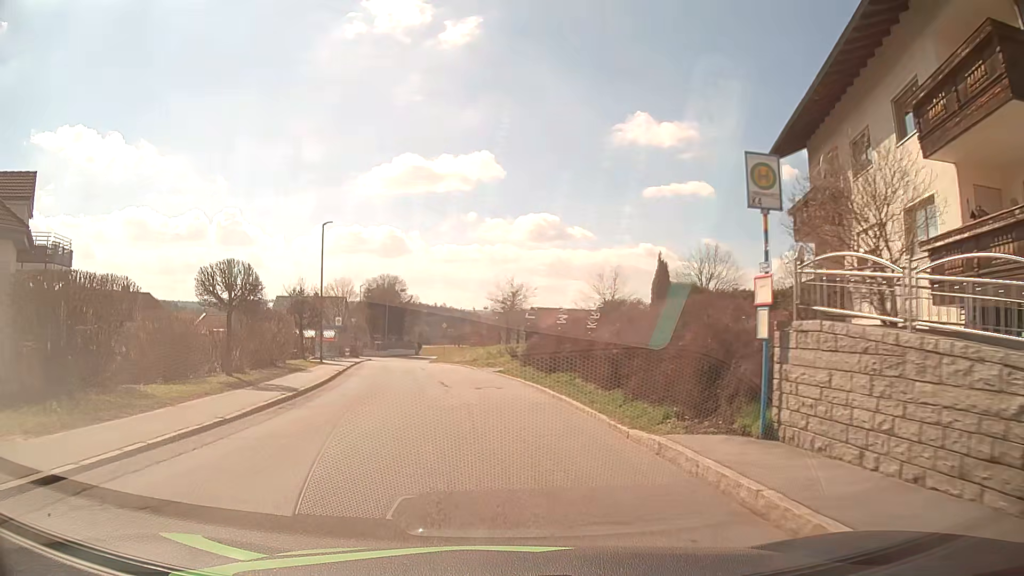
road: tertiary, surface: asphalt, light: Day
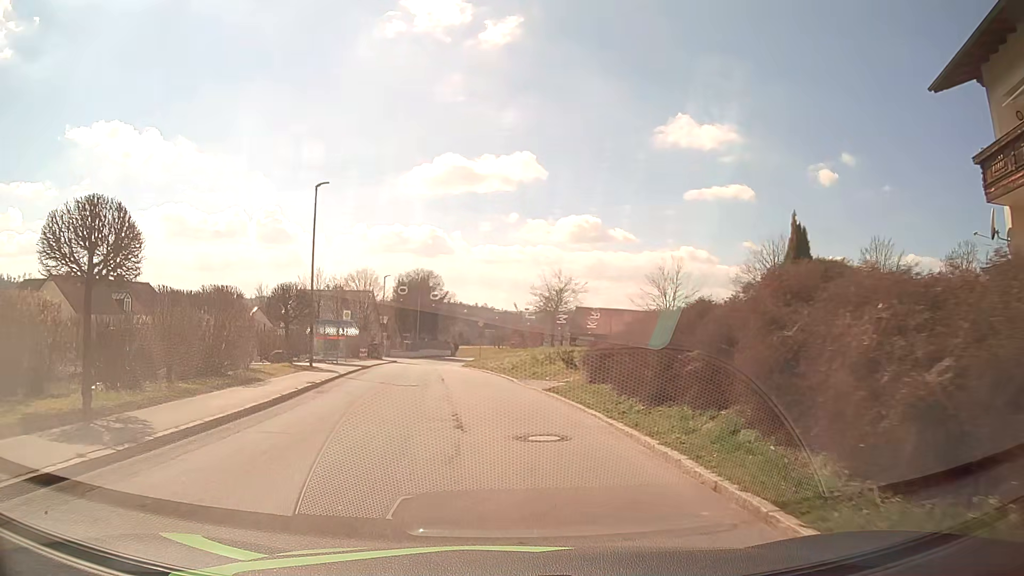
(-0.3, +9.7) m; -3°
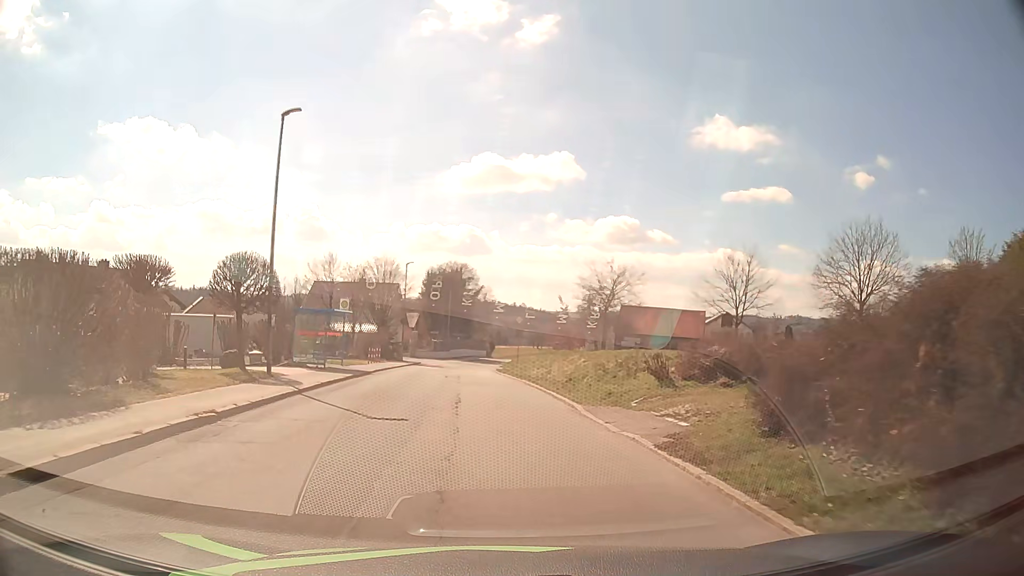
(-0.3, +9.6) m; -2°
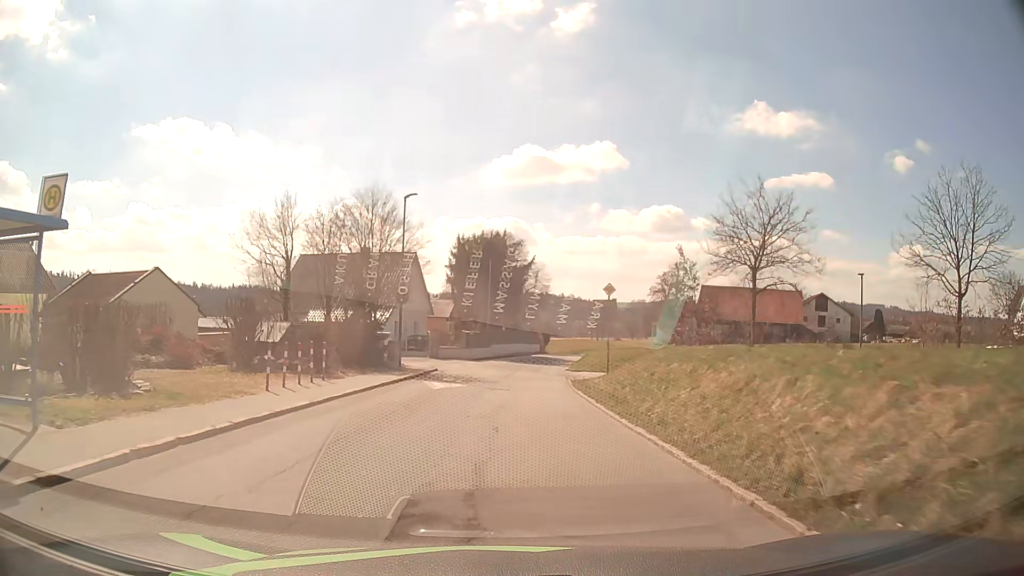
(-1.6, +24.0) m; -5°
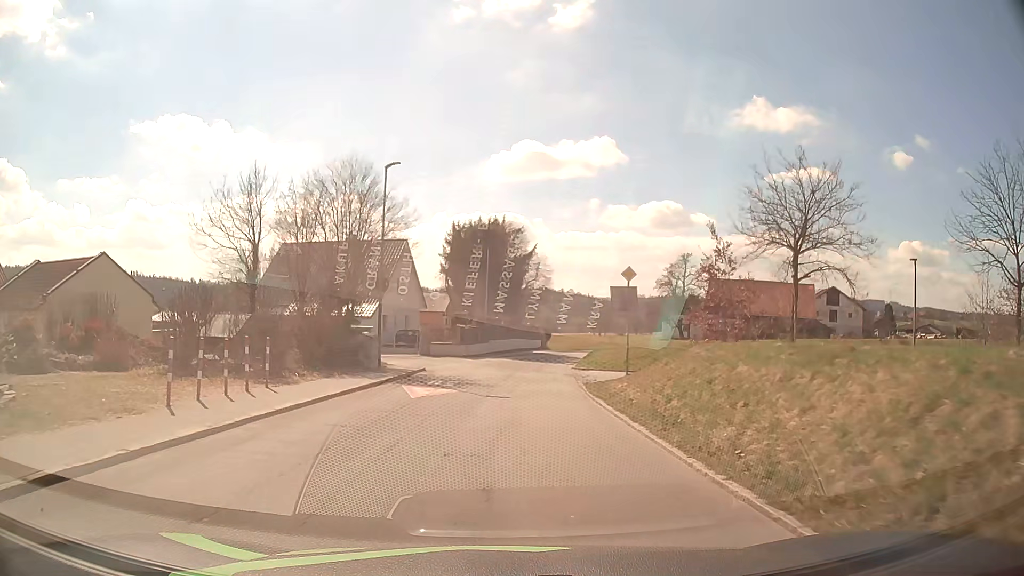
(0.0, +4.9) m; 0°
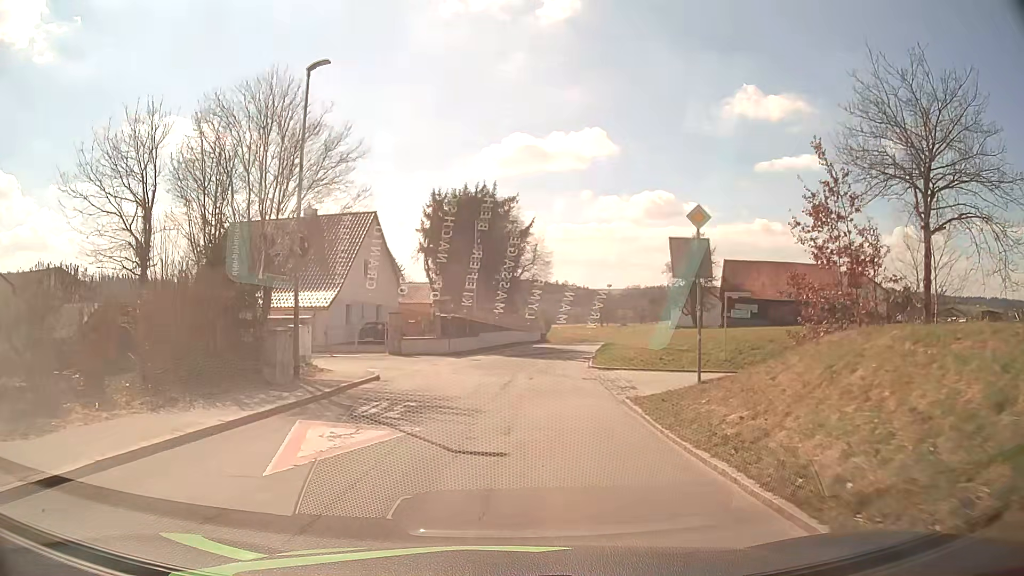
(0.0, +9.9) m; 0°
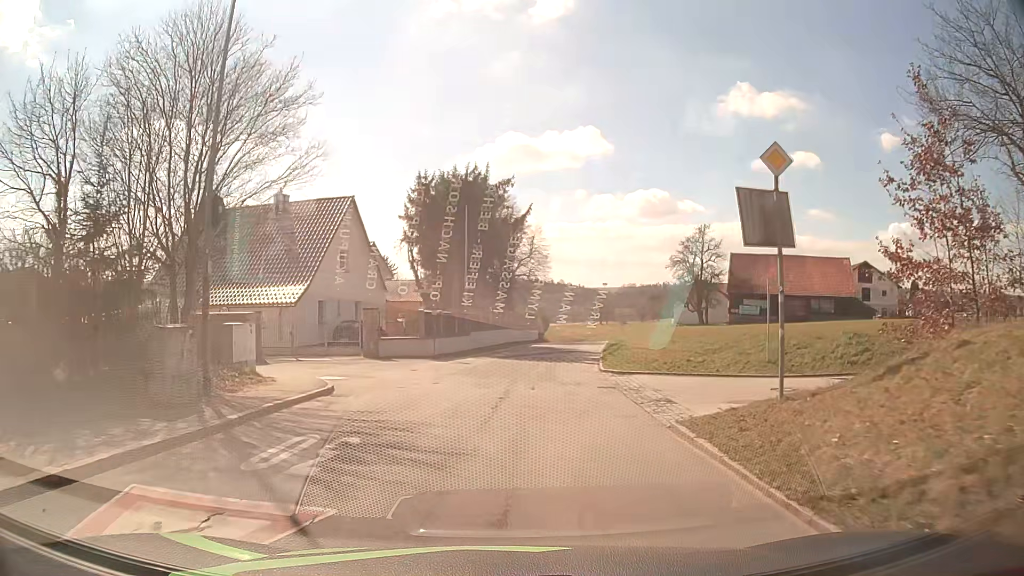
(0.0, +4.9) m; 0°
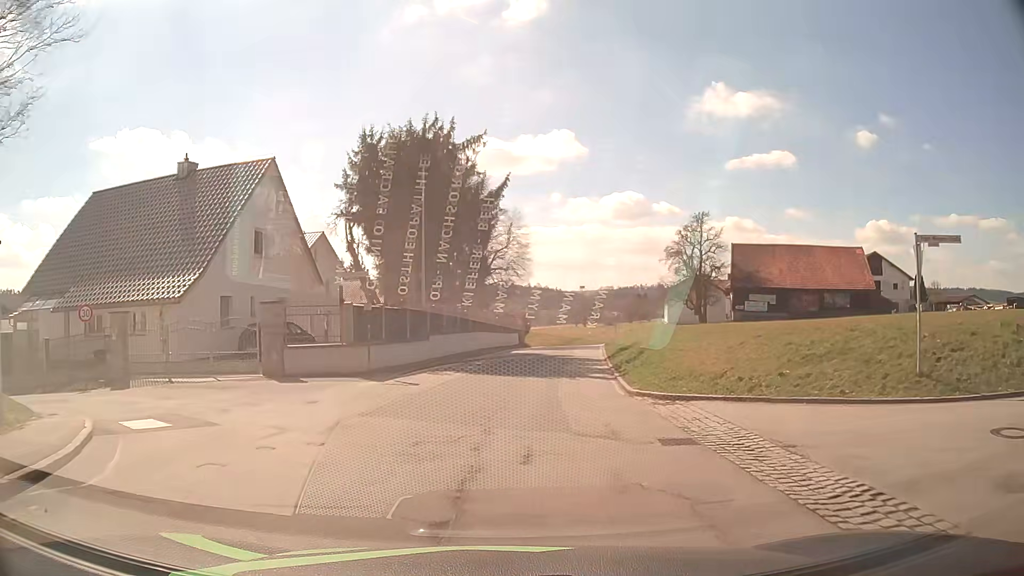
(+0.2, +9.7) m; +2°
(0, +10) (+1, +20) (+2, +30) (+3, +40) (+5, +50) (+6, +60) (+6, +70) (+6, +80) (+4, +90) (+2, +99) m
